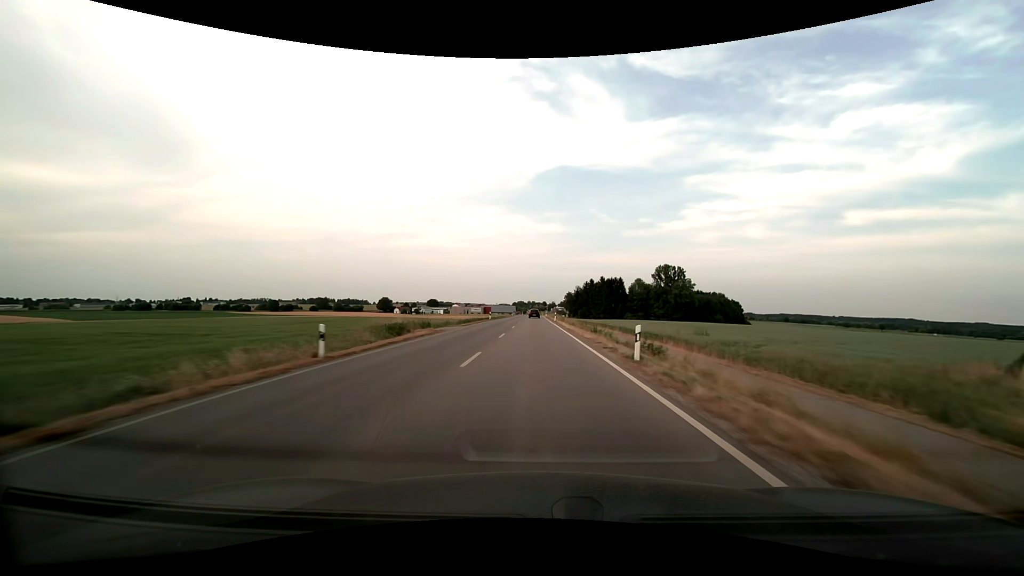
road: secondary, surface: asphalt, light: Day
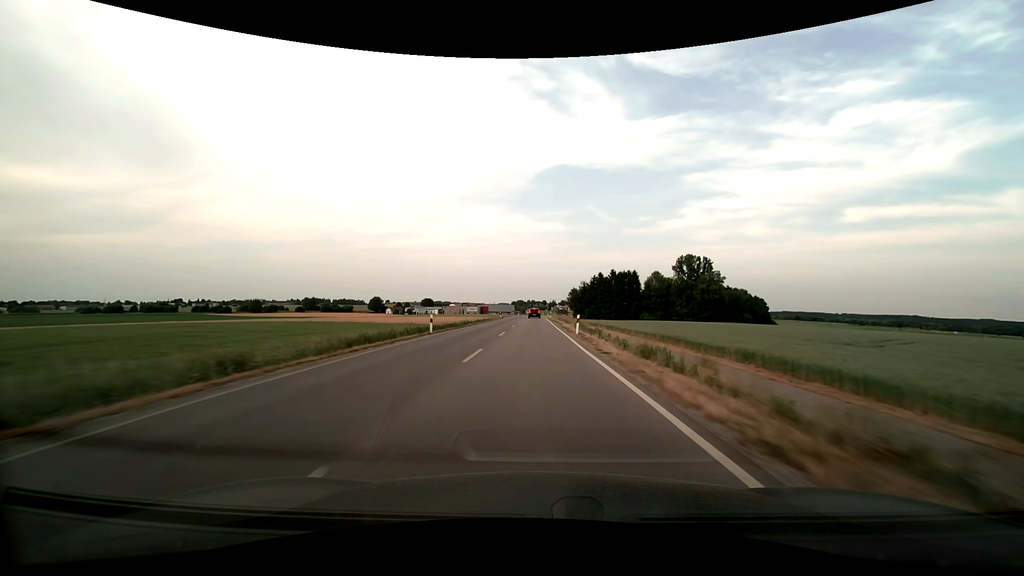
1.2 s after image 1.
(+0.1, +35.1) m; 0°
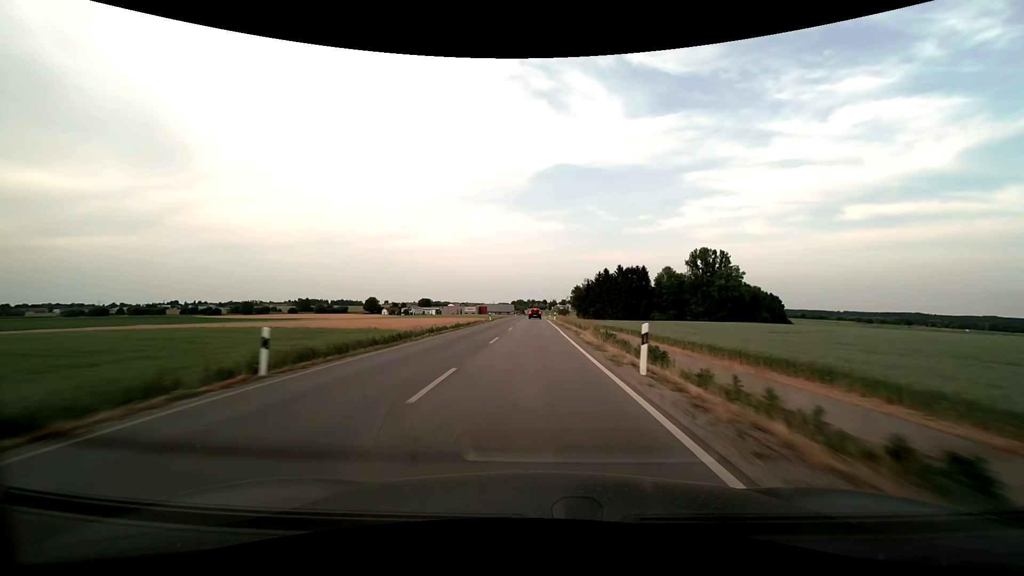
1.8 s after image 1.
(0.0, +17.2) m; 0°
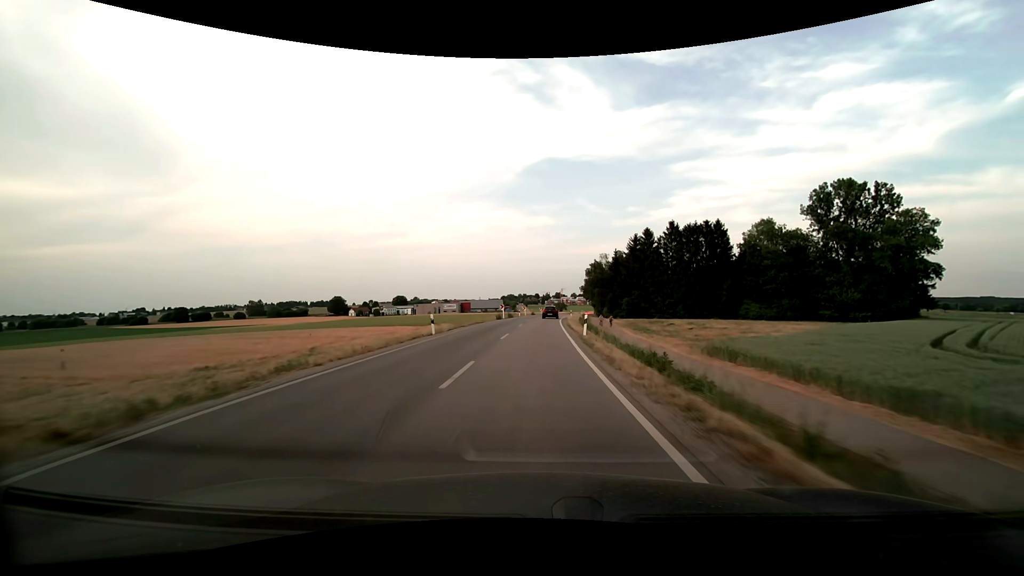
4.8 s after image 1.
(-0.1, +82.9) m; +1°
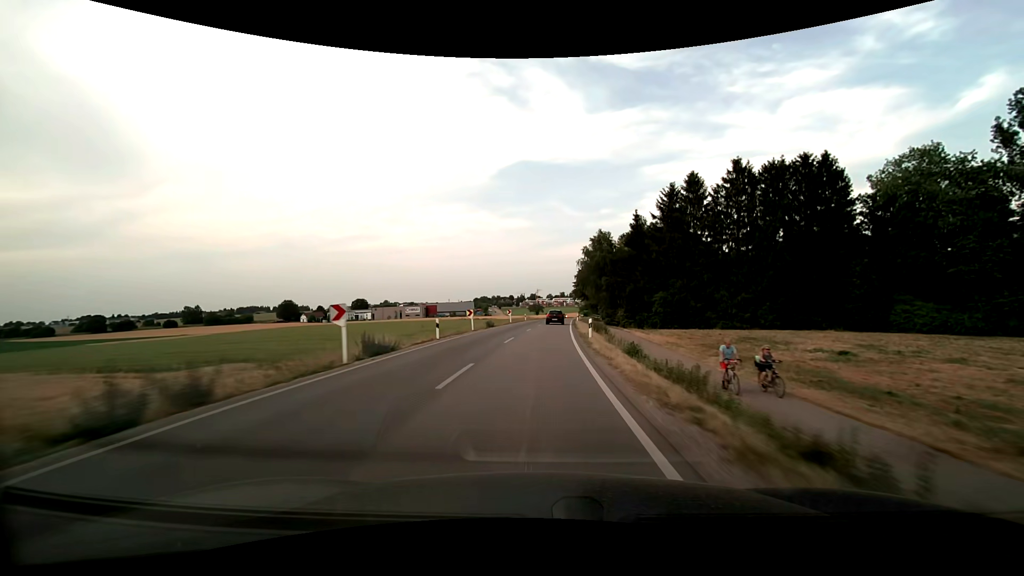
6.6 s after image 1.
(+0.9, +47.6) m; +3°
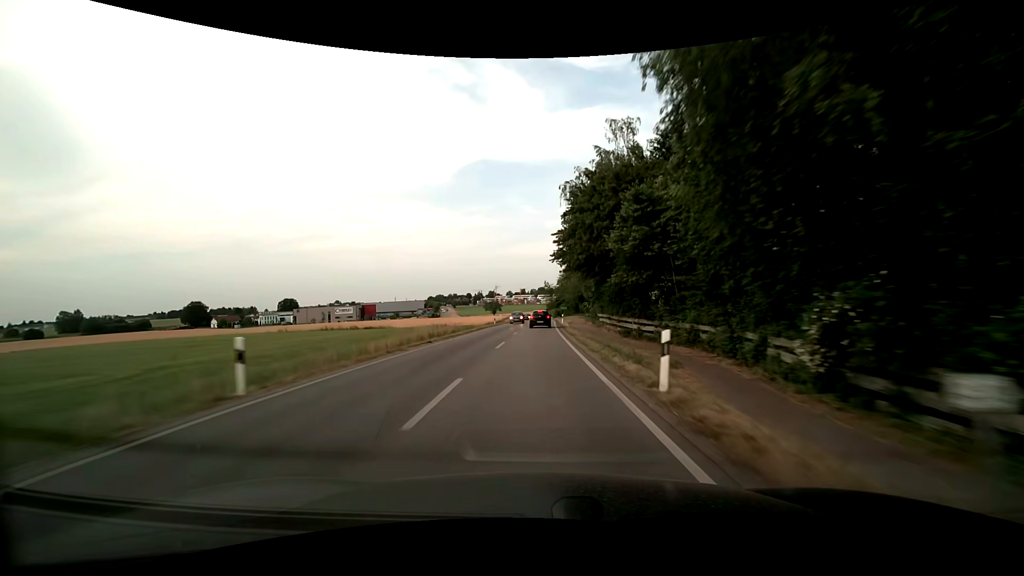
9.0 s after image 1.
(+2.9, +62.5) m; +5°
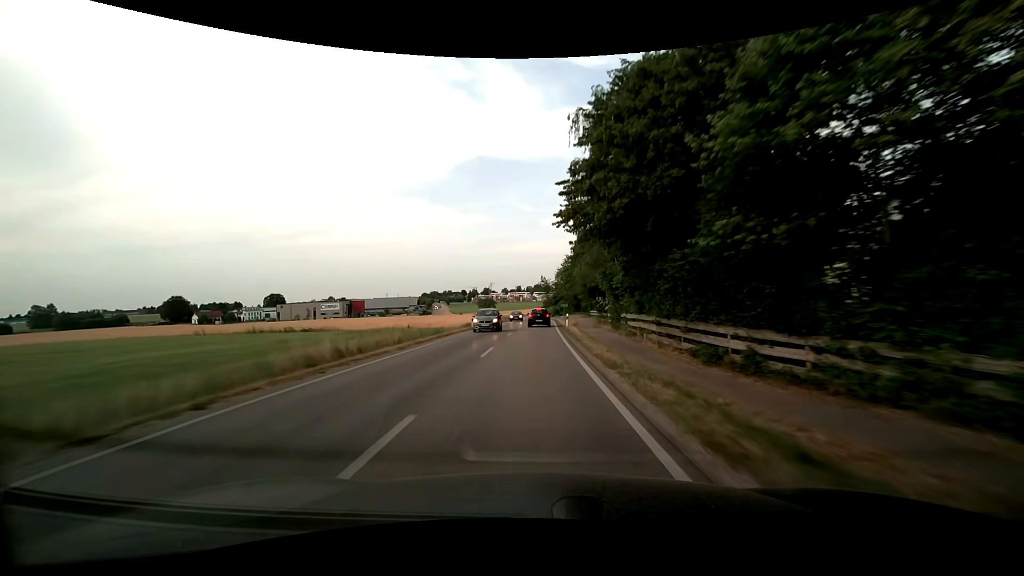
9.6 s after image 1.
(0.0, +15.3) m; 0°
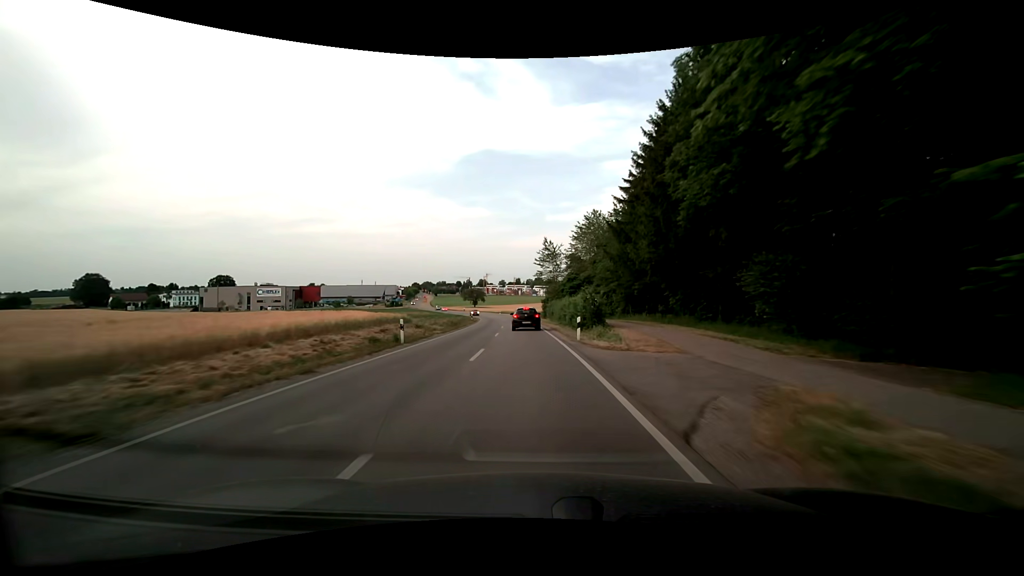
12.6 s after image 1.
(+0.8, +73.5) m; 0°
(0, +10) (0, +20) (-1, +30) (-1, +40) (-2, +50) (-2, +60) (-3, +70) (-5, +80) (-6, +90) (-8, +100) m
